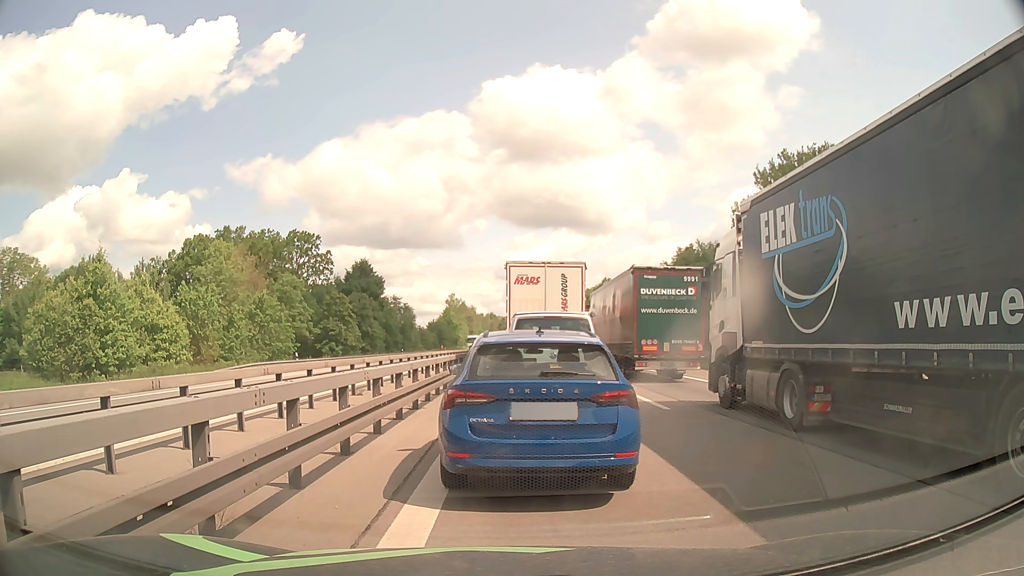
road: motorway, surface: asphalt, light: Day
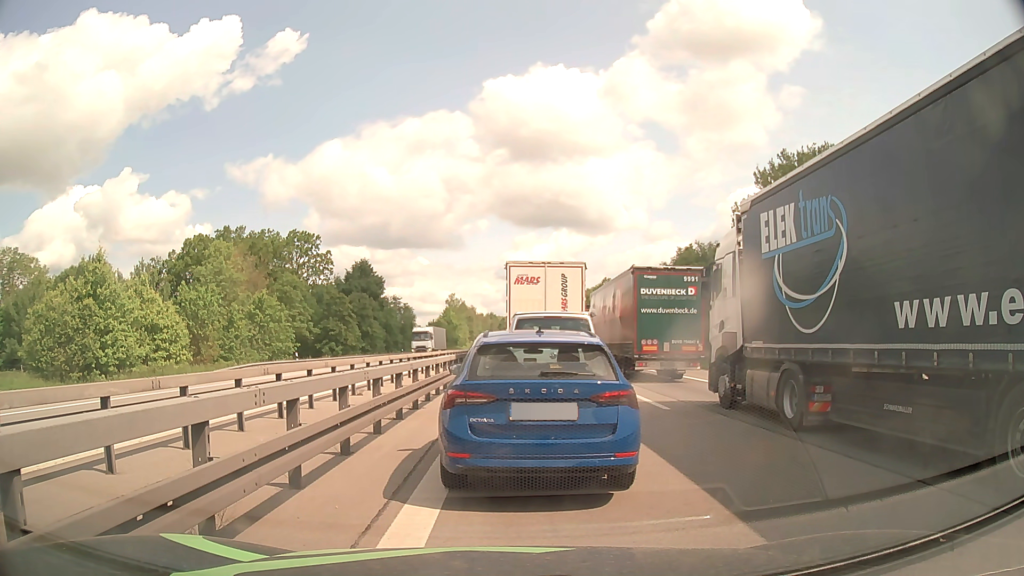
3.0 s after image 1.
(0.0, 0.0) m; 0°
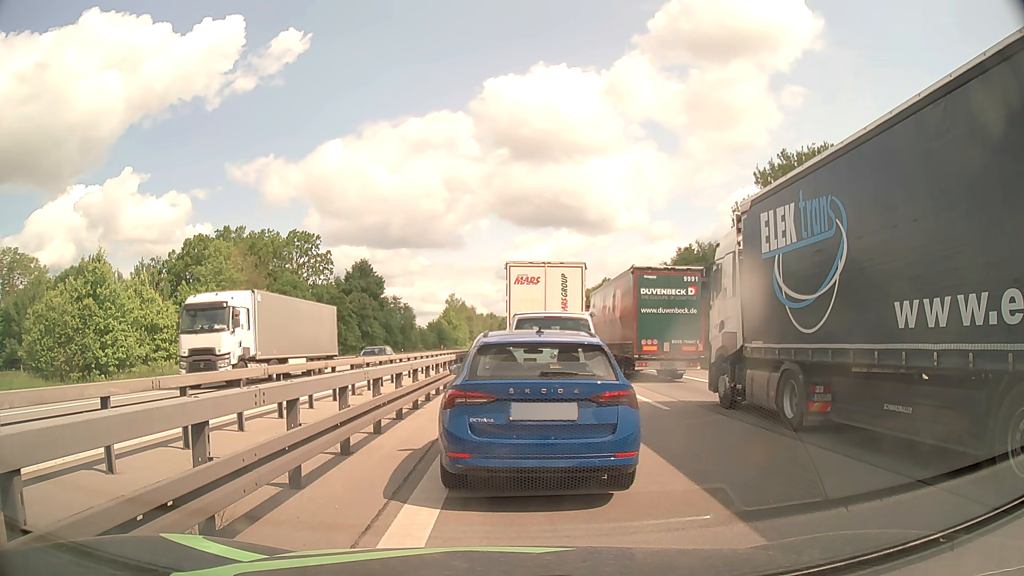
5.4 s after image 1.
(0.0, 0.0) m; 0°
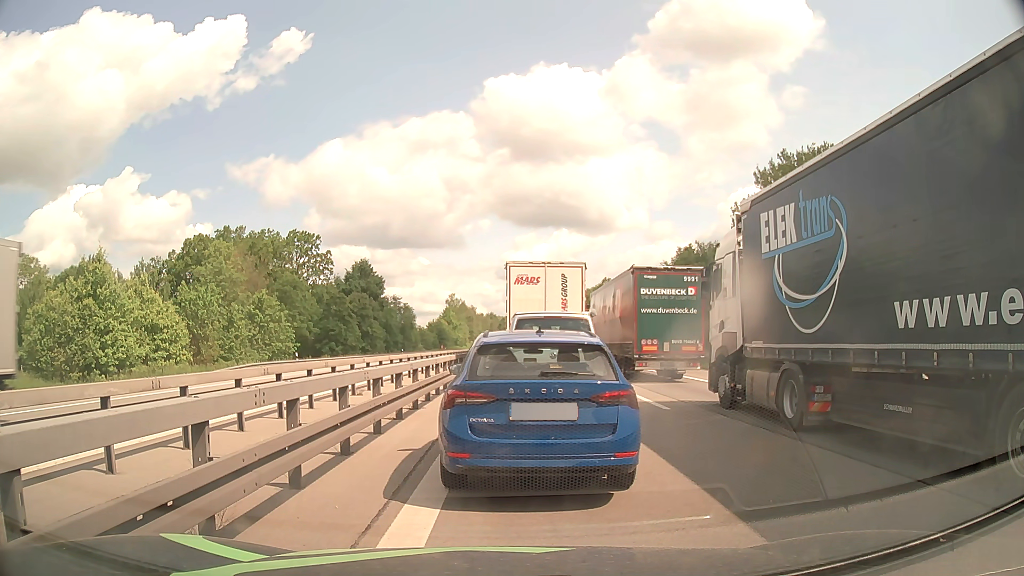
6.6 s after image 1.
(0.0, 0.0) m; 0°
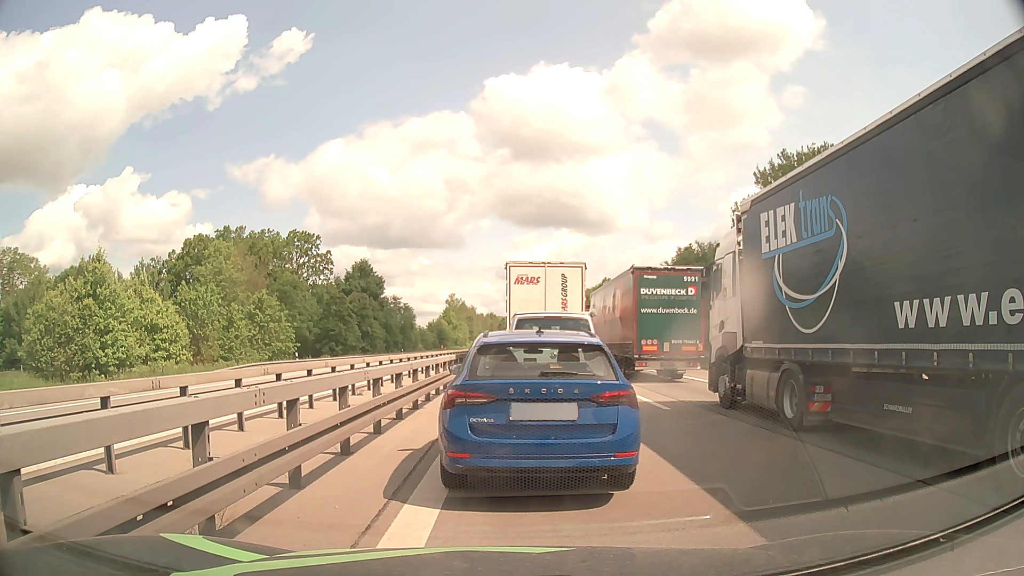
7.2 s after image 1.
(0.0, 0.0) m; 0°
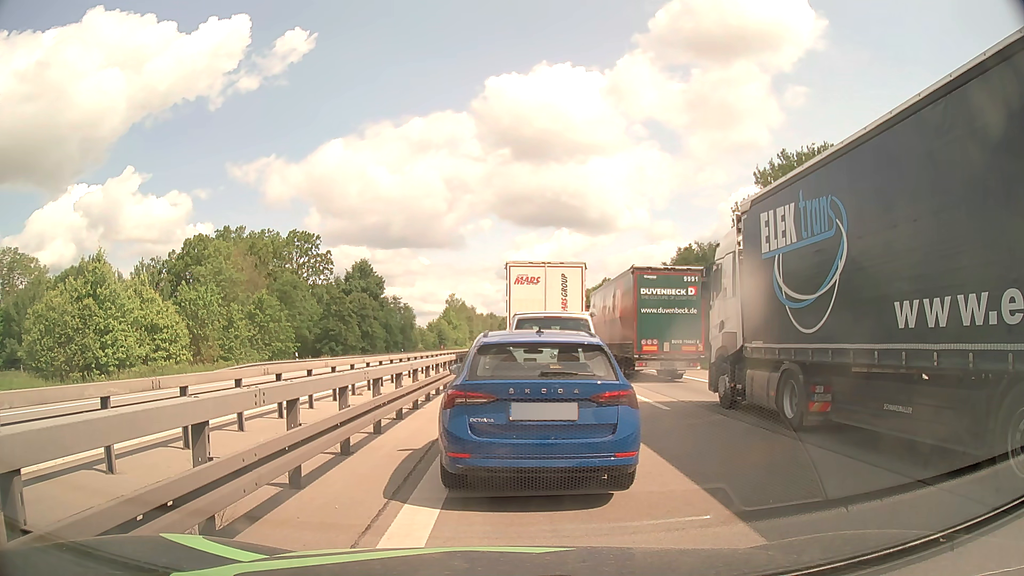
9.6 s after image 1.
(0.0, 0.0) m; 0°
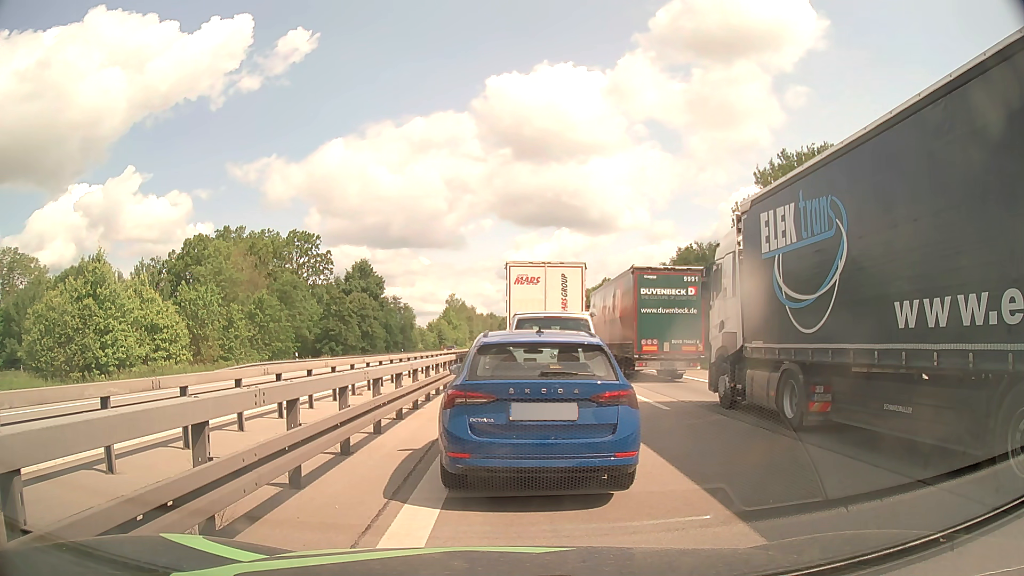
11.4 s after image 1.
(0.0, 0.0) m; 0°
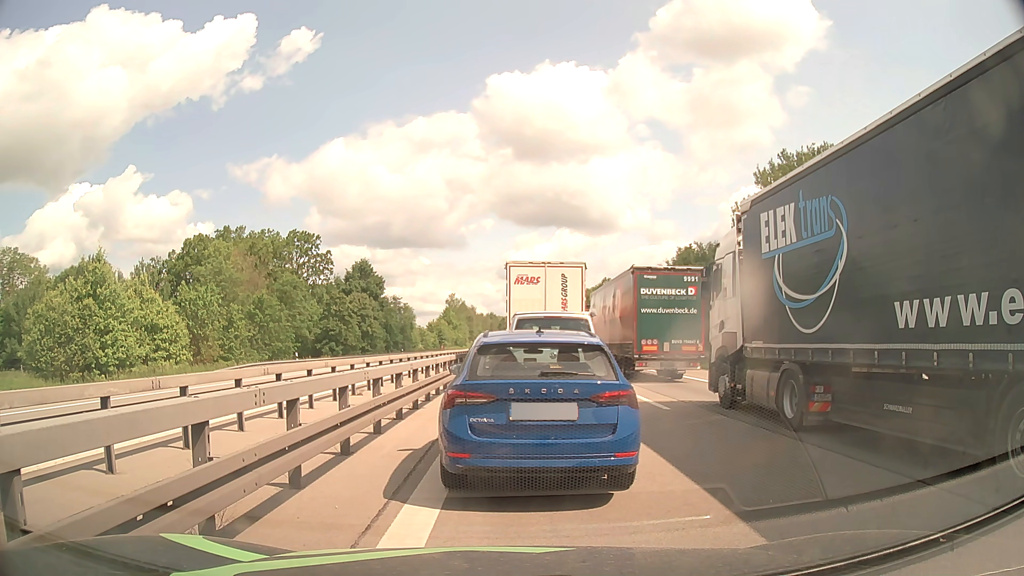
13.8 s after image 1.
(0.0, 0.0) m; 0°
